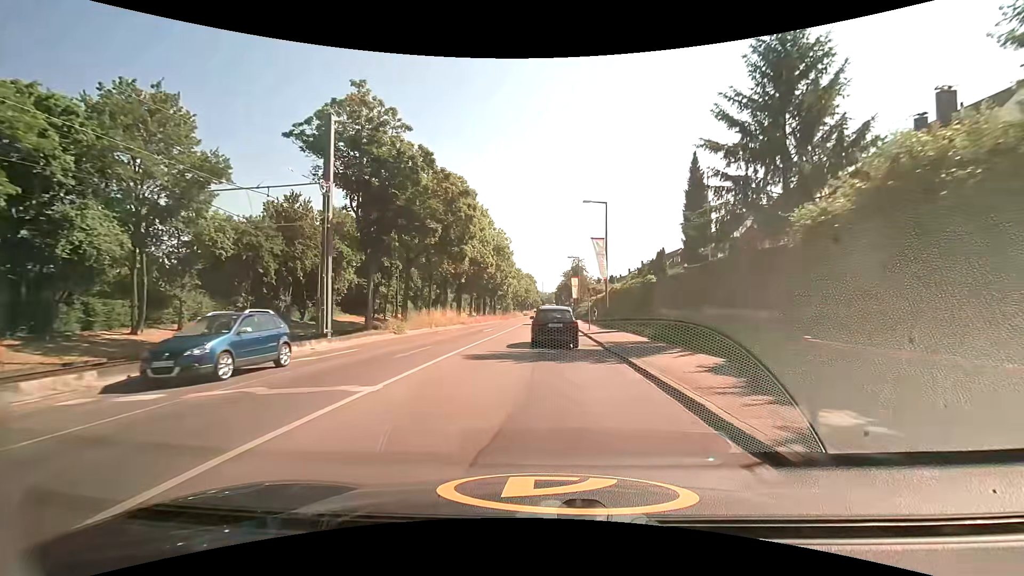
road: secondary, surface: asphalt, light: Day
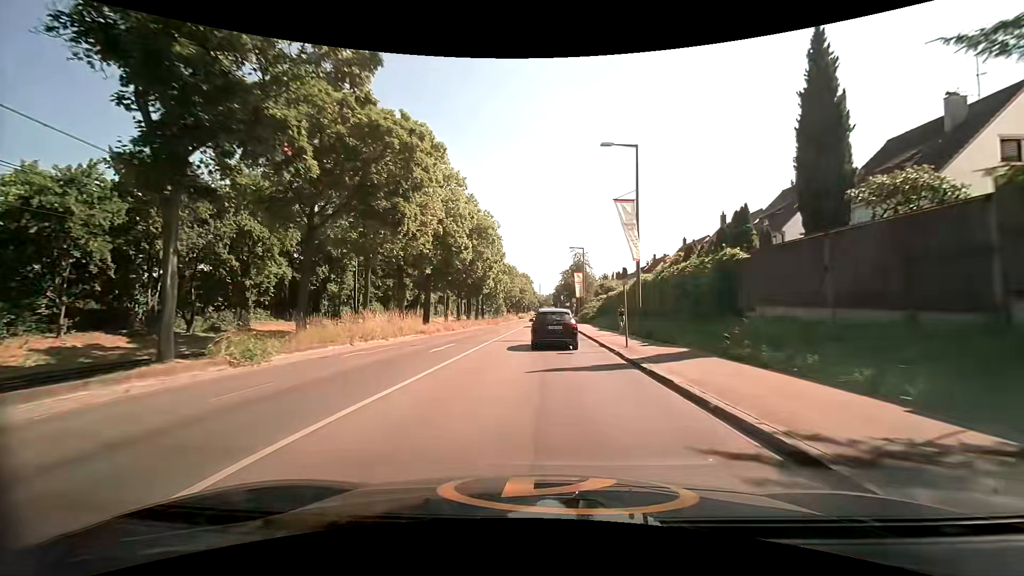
(0.0, +15.9) m; 0°
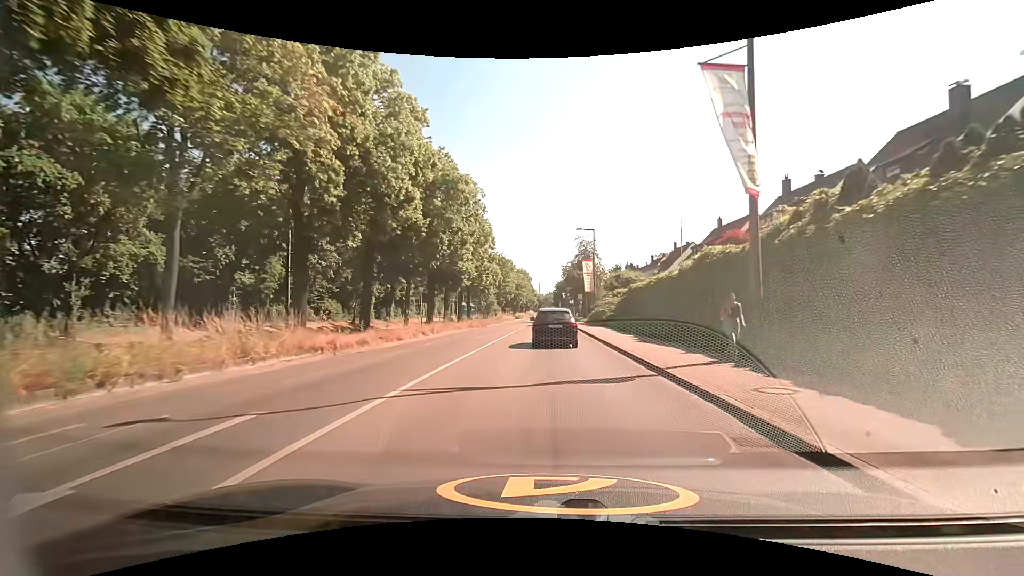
(0.0, +15.9) m; 0°
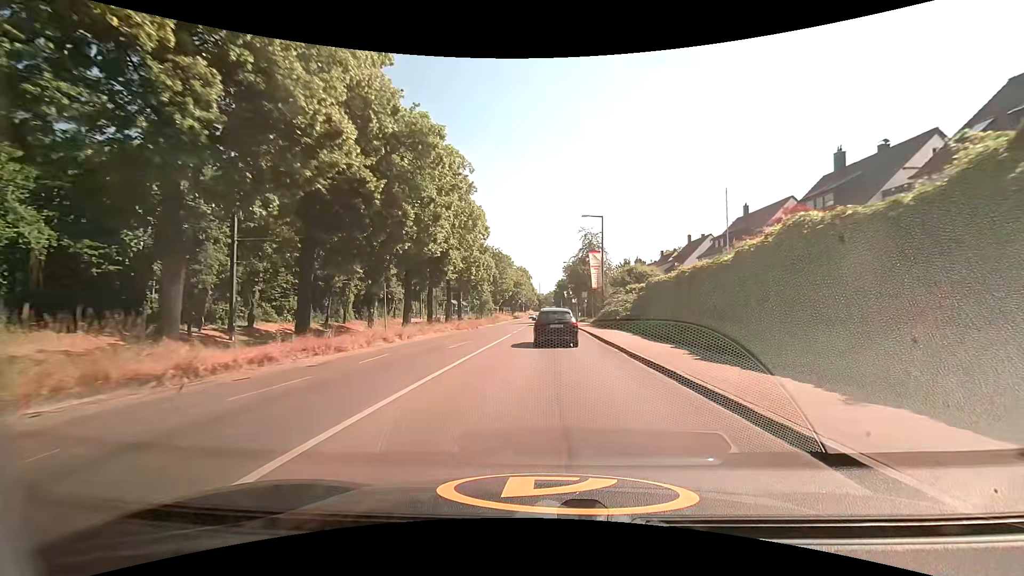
(0.0, +7.9) m; 0°
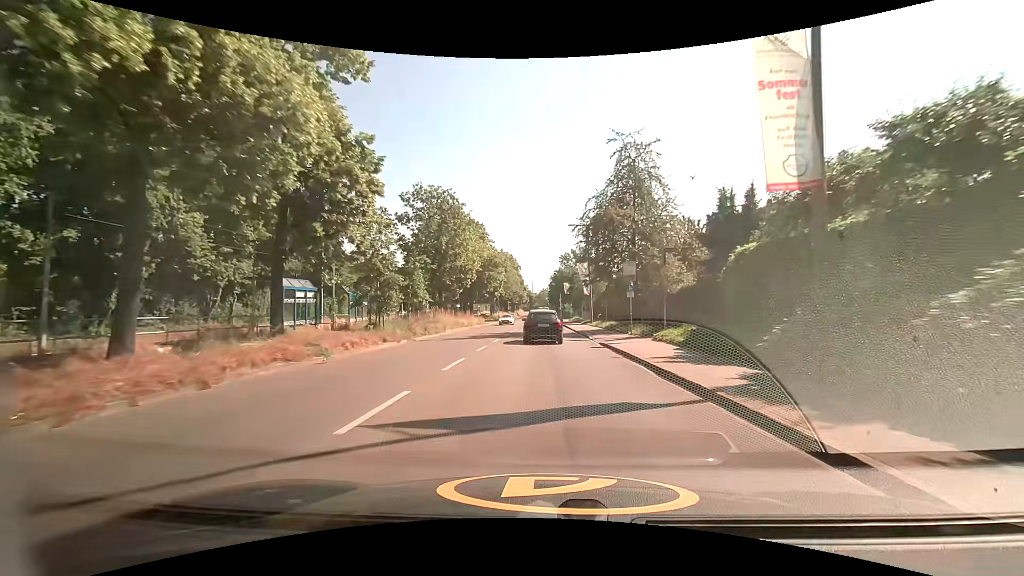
(+0.5, +40.9) m; +1°
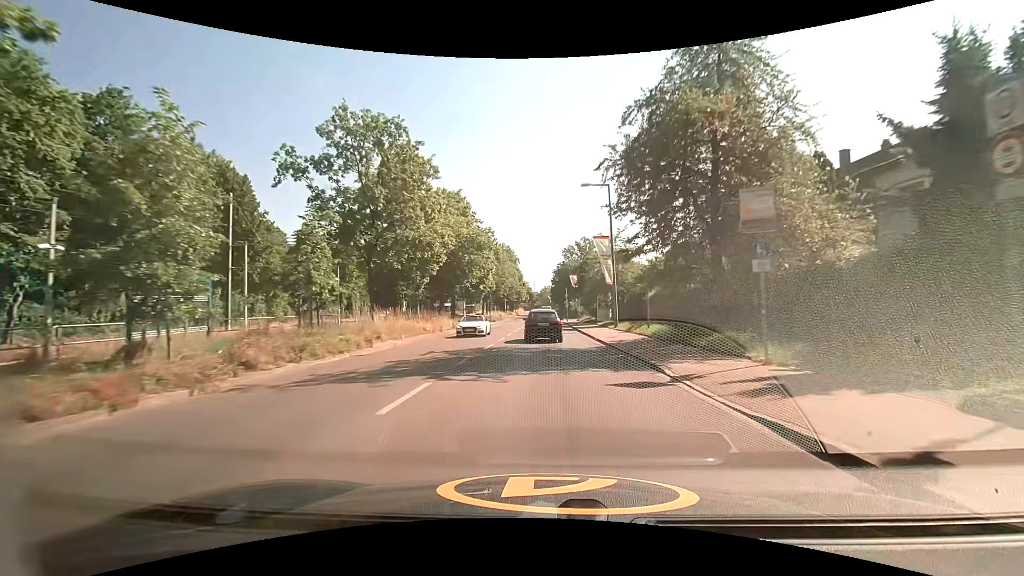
(0.0, +17.1) m; 0°
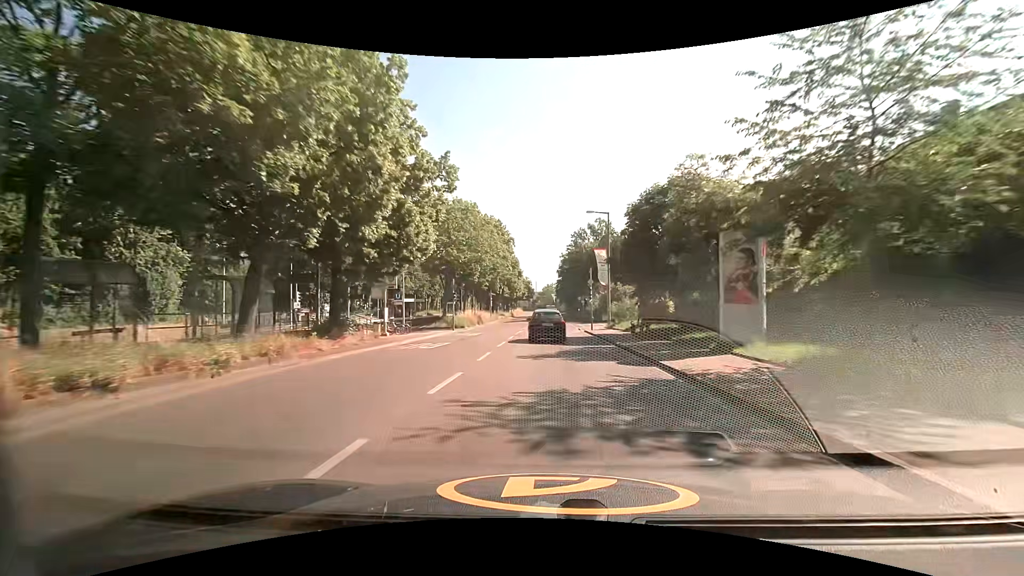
(-0.2, +34.8) m; 0°
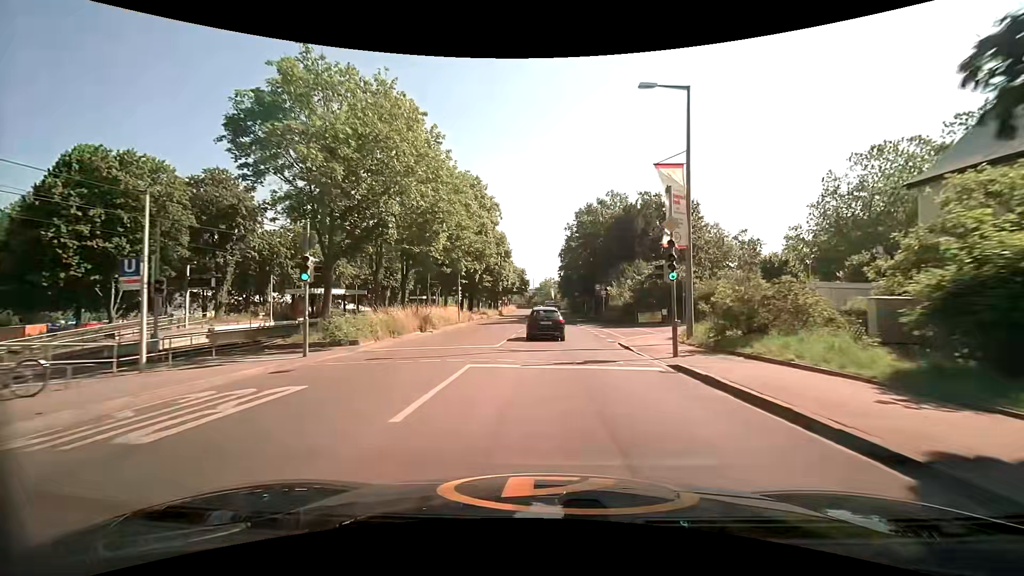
(+0.2, +26.7) m; 0°
(0, +10) (0, +20) (0, +30) (0, +40) (+1, +50) (+1, +60) (+1, +70) (+1, +80) (+2, +90) (+2, +100) m
